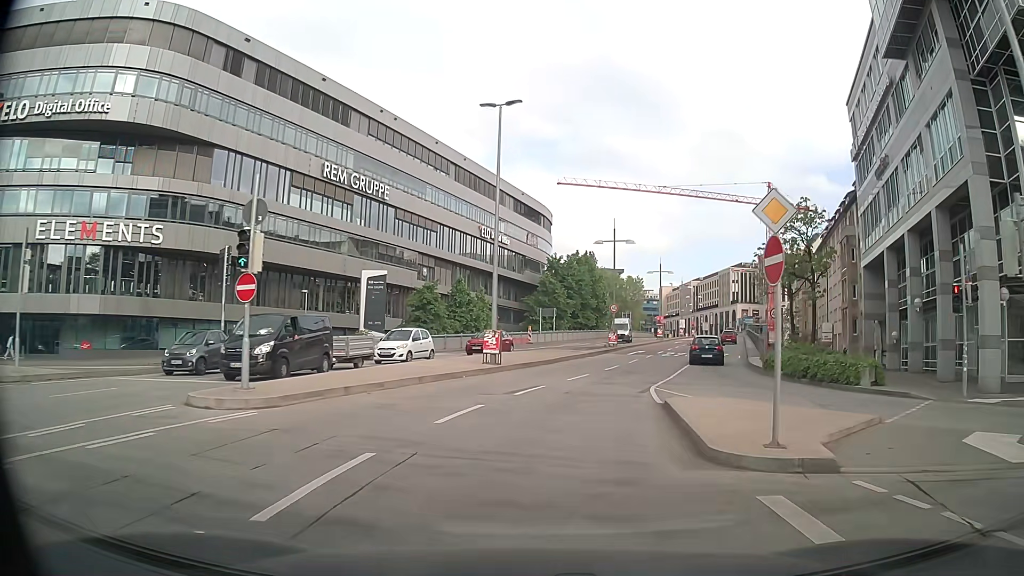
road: primary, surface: asphalt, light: Day
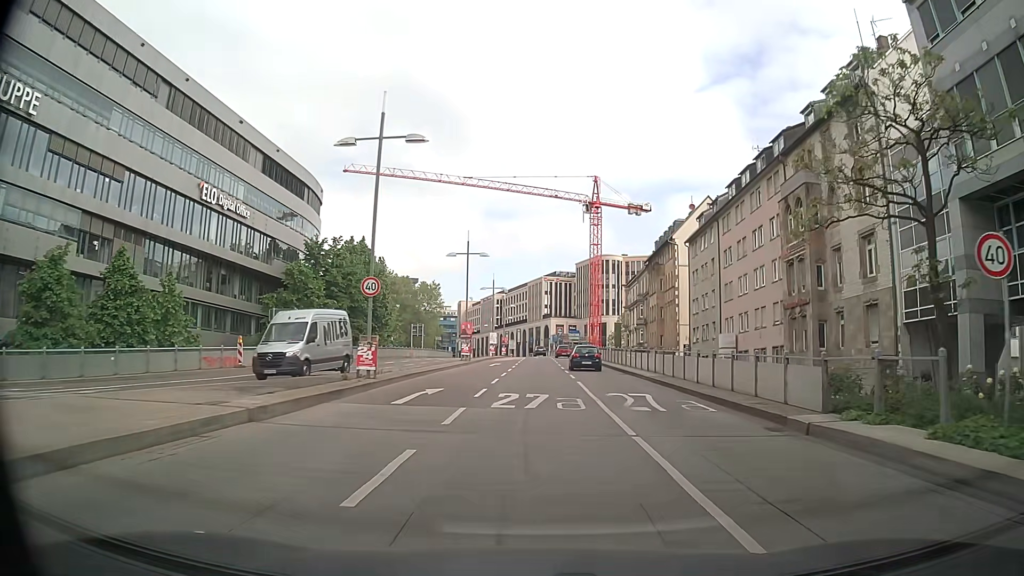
(+4.3, +27.9) m; +18°
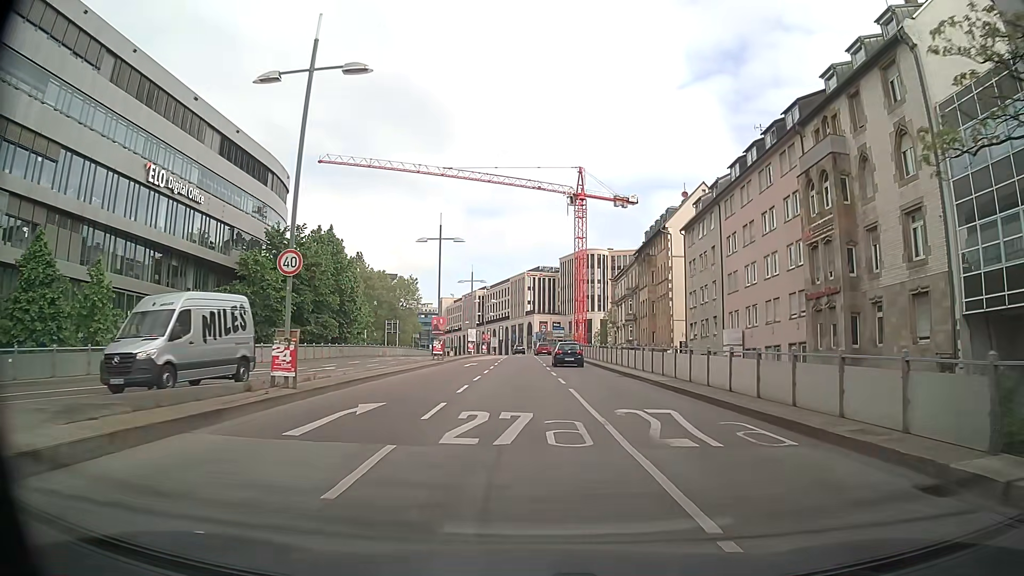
(+0.1, +5.8) m; +1°
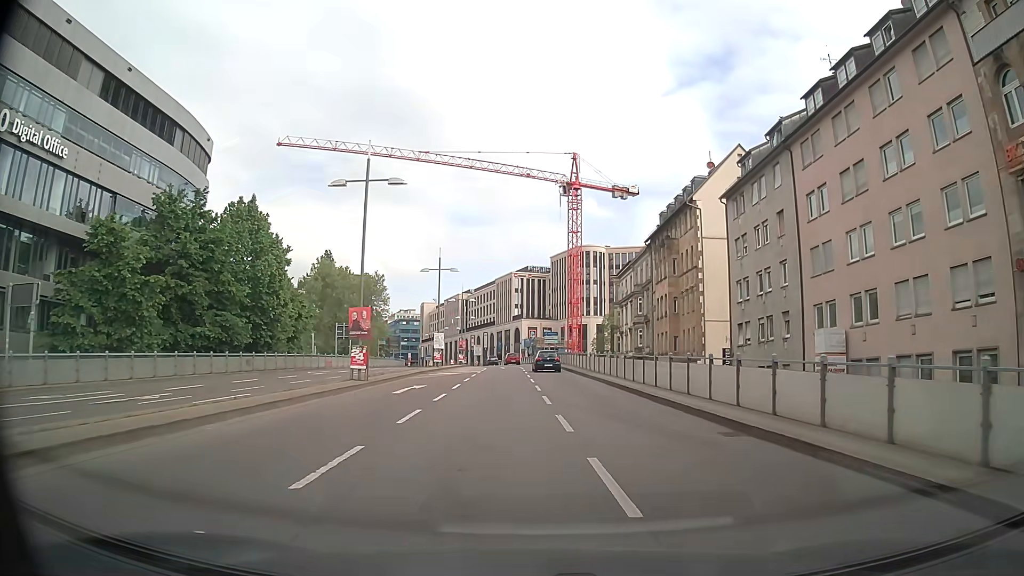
(+0.3, +17.4) m; +1°
